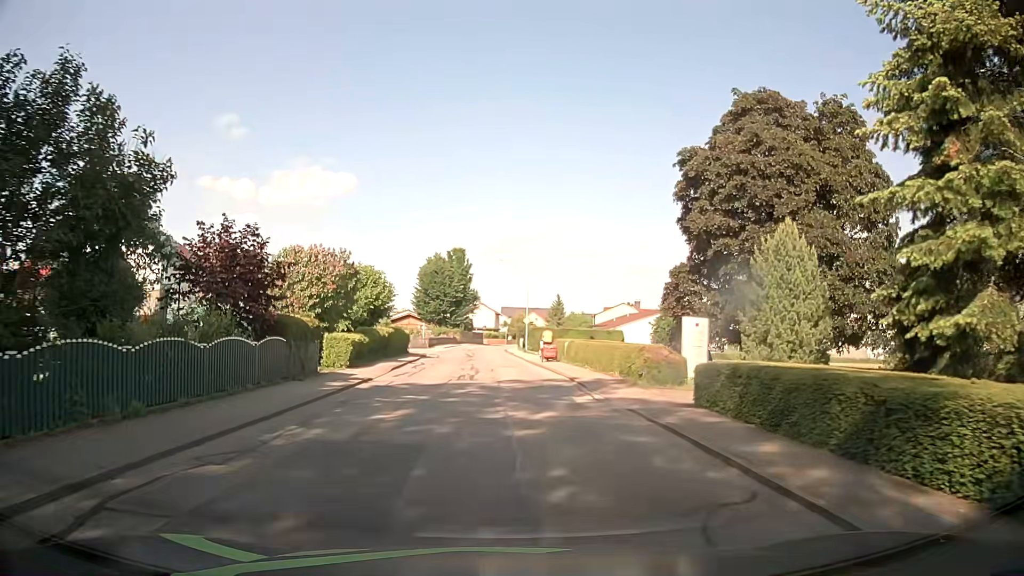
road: residential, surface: asphalt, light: Day
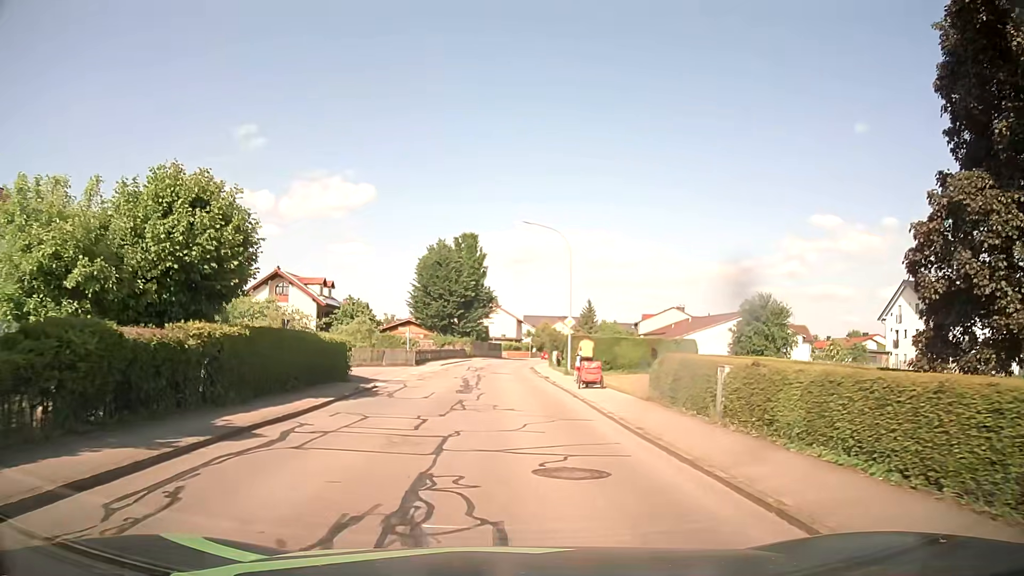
(-0.4, +23.0) m; -2°
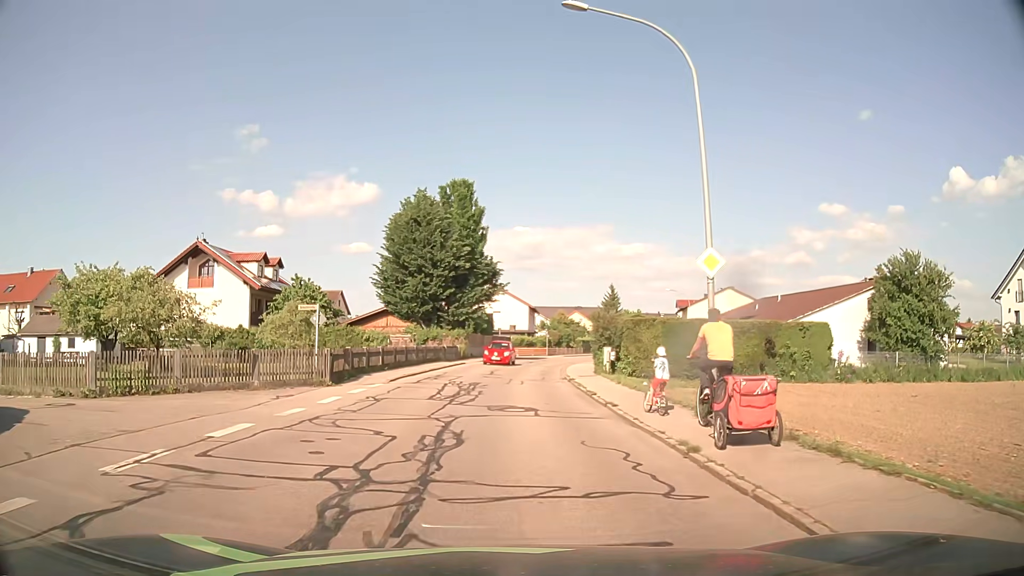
(-0.3, +23.1) m; -1°
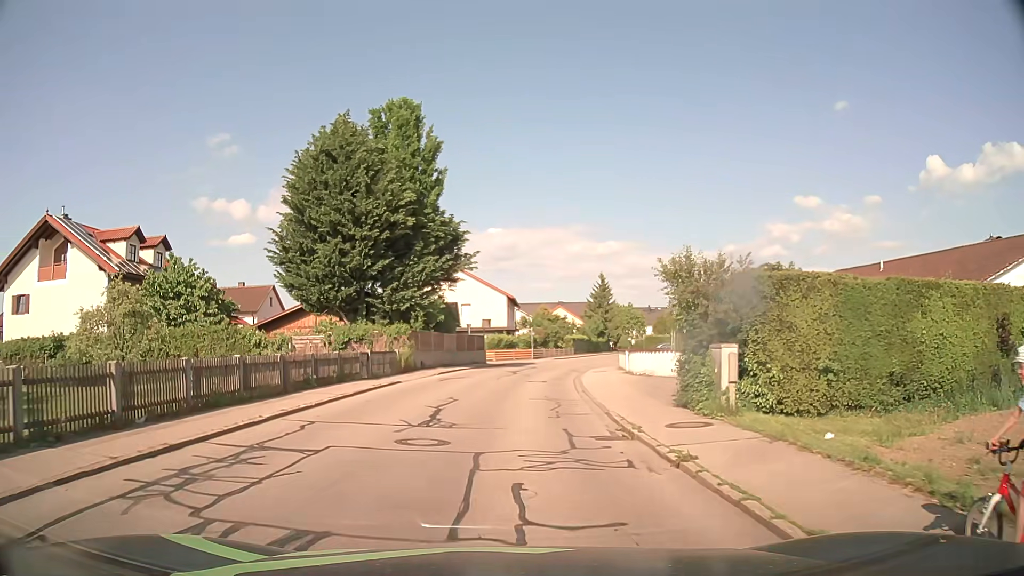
(+0.3, +18.6) m; +3°
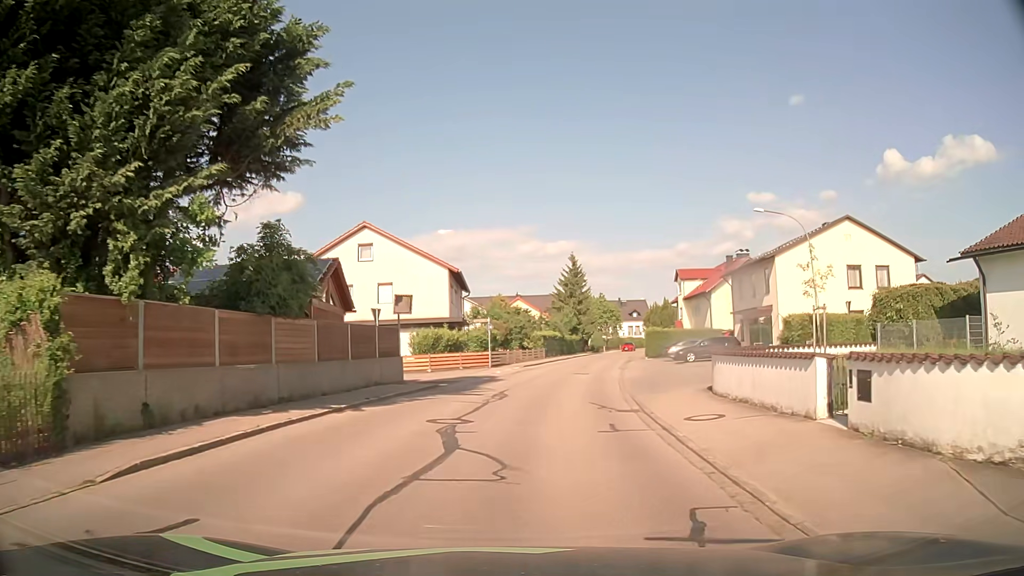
(+0.3, +23.2) m; +4°
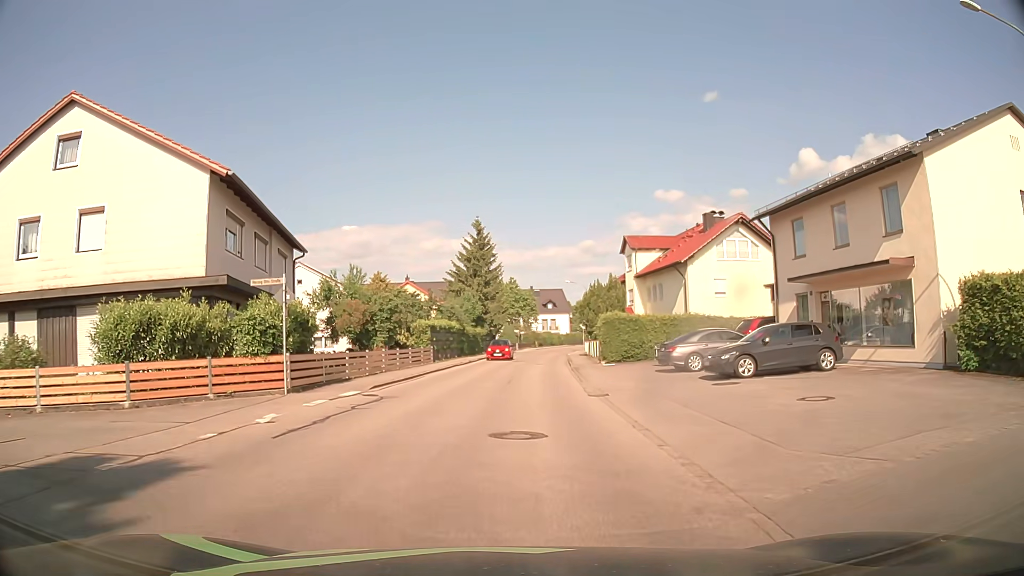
(+1.8, +23.1) m; +8°
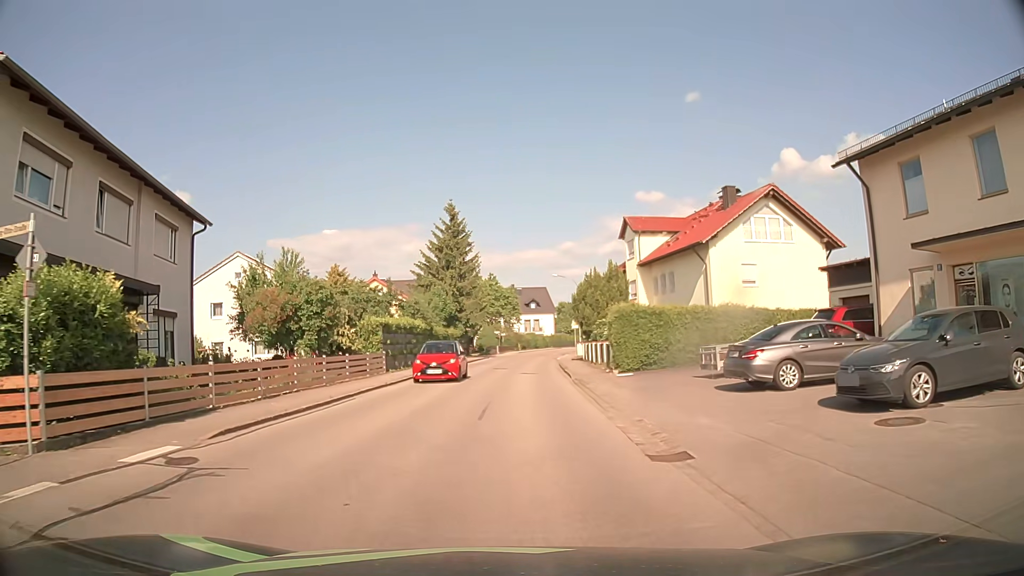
(+0.2, +9.4) m; +2°
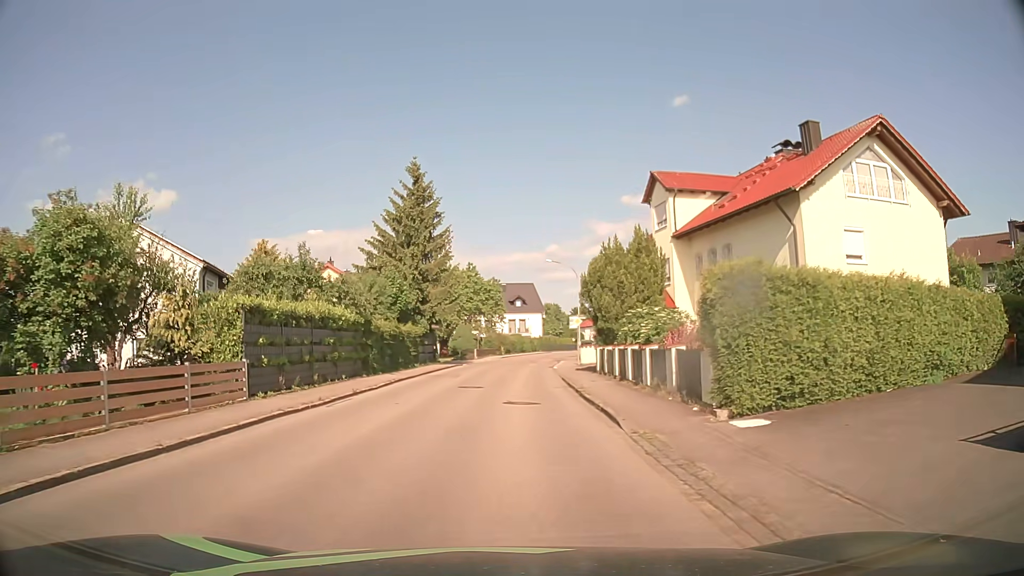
(+0.1, +14.0) m; +1°
(0, +10) (0, +20) (0, +30) (+1, +40) (+2, +50) (+3, +60) (+6, +70) (+8, +79) (+10, +89) (+13, +99) m
